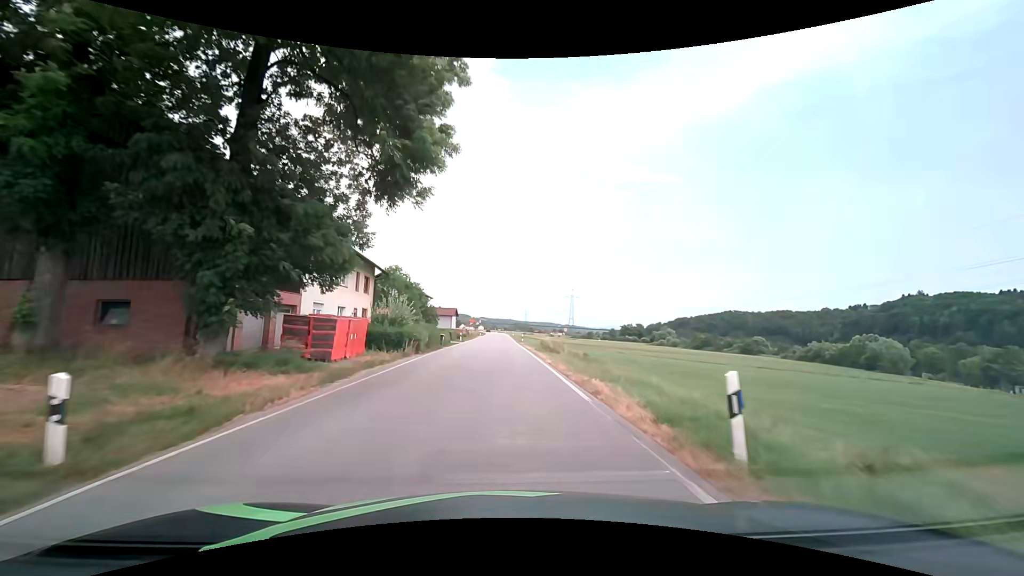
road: secondary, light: Day
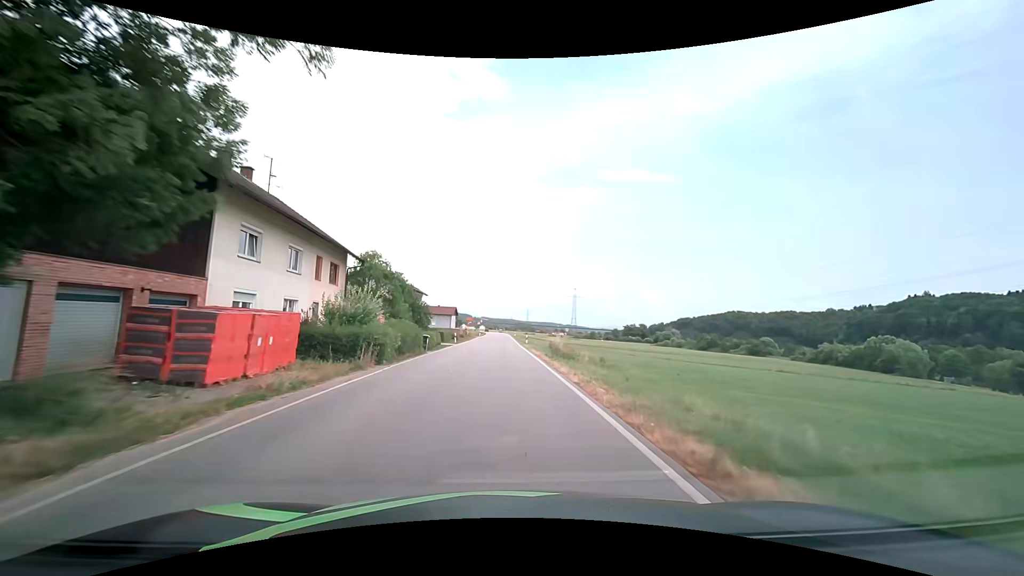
(0.0, +7.6) m; 0°
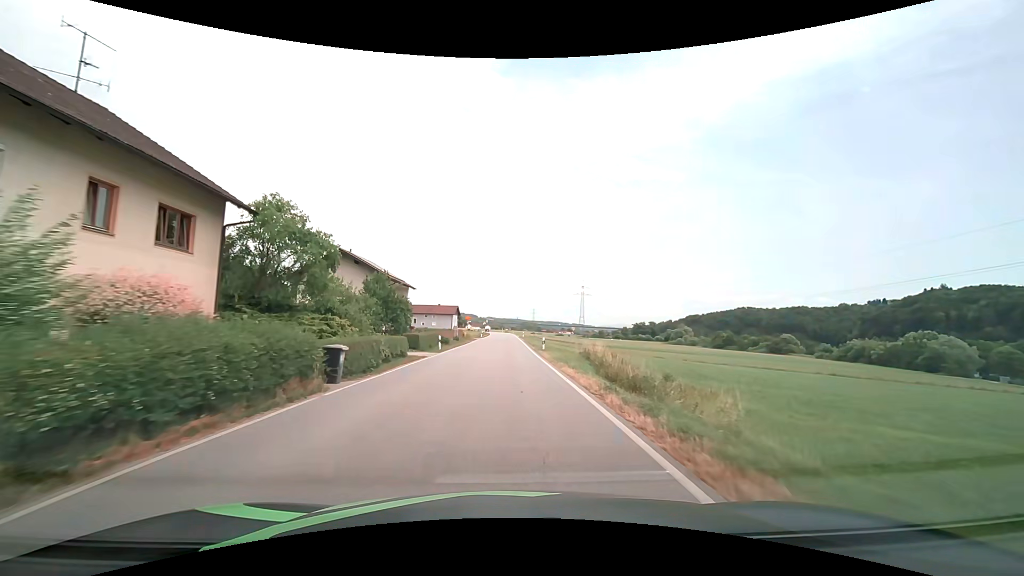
(0.0, +15.3) m; 0°
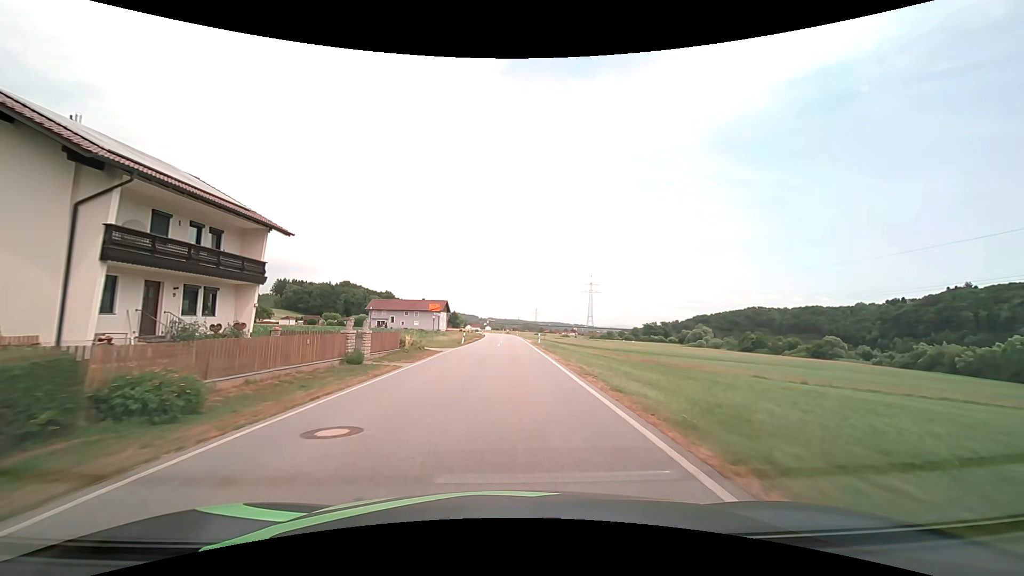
(-0.3, +38.3) m; 0°
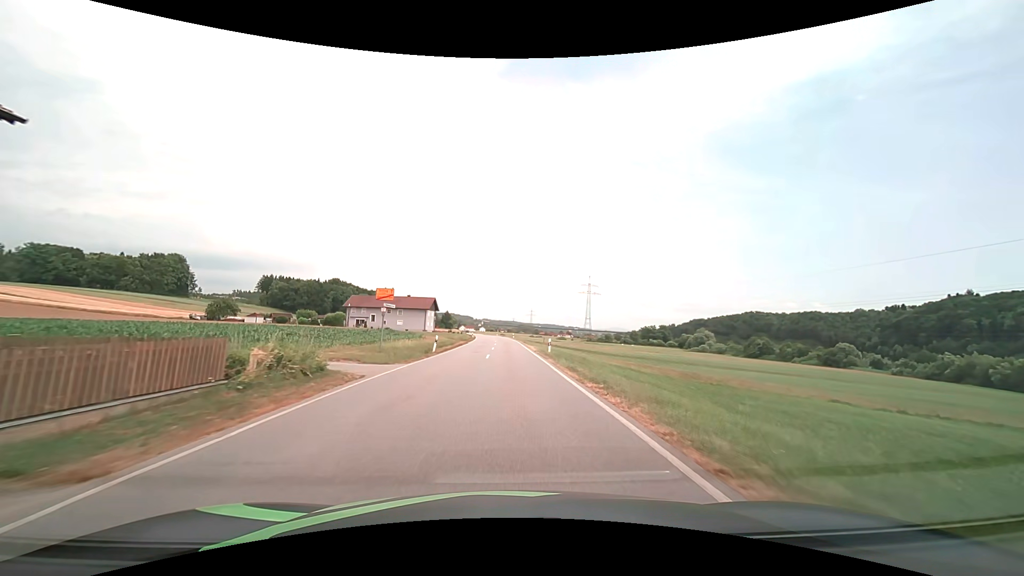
(0.0, +15.4) m; +1°
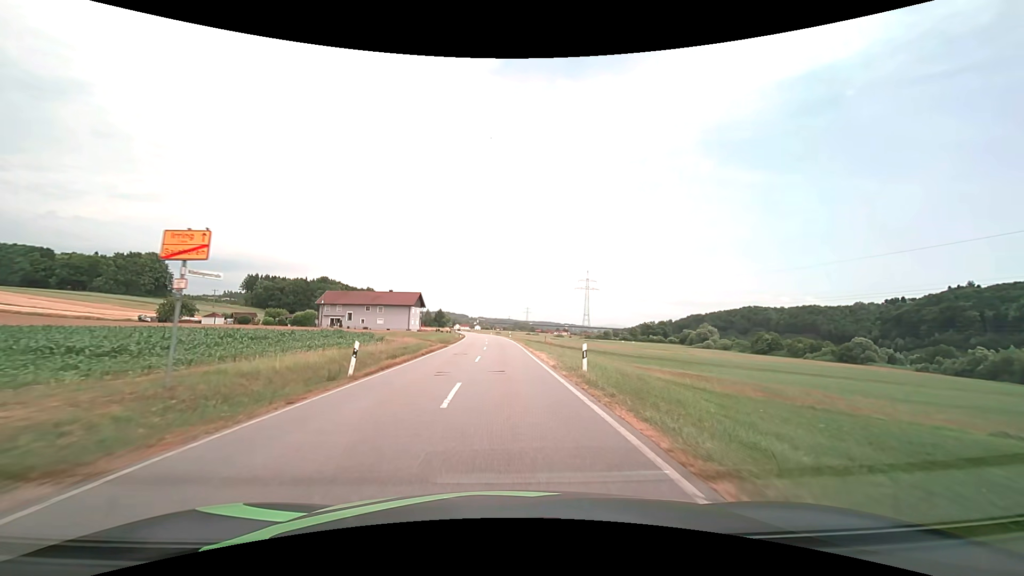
(+0.1, +15.4) m; +1°
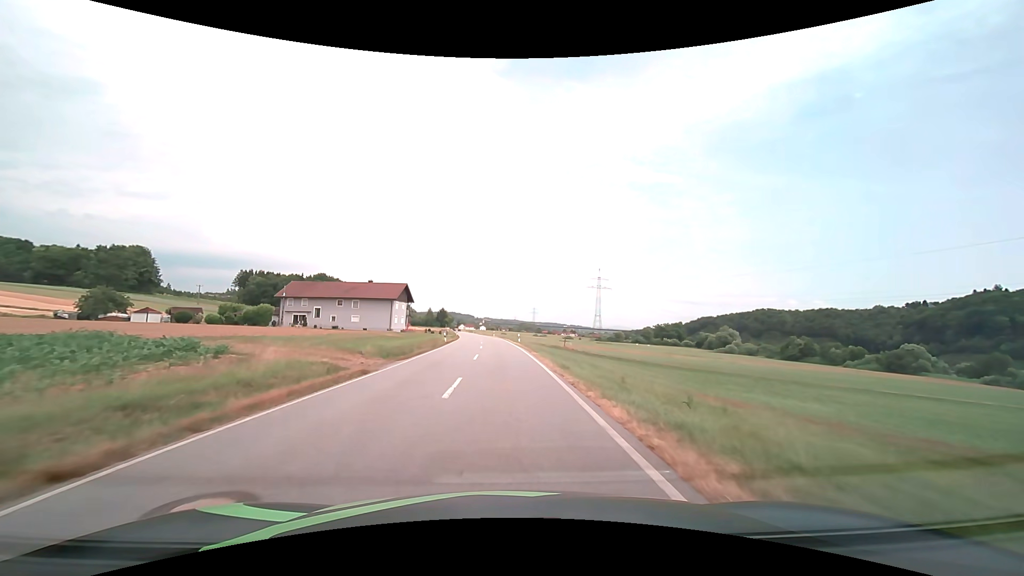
(-0.1, +23.1) m; -1°
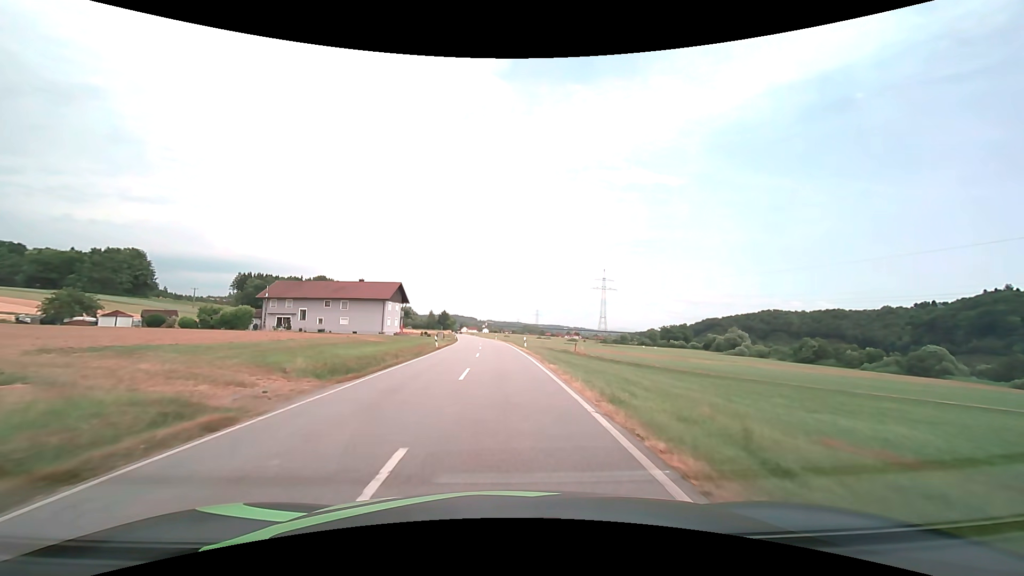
(0.0, +8.0) m; -1°
(0, +10) (0, +20) (0, +30) (-1, +40) (-1, +50) (-2, +60) (-2, +70) (-3, +80) (-4, +90) (-5, +100) m
